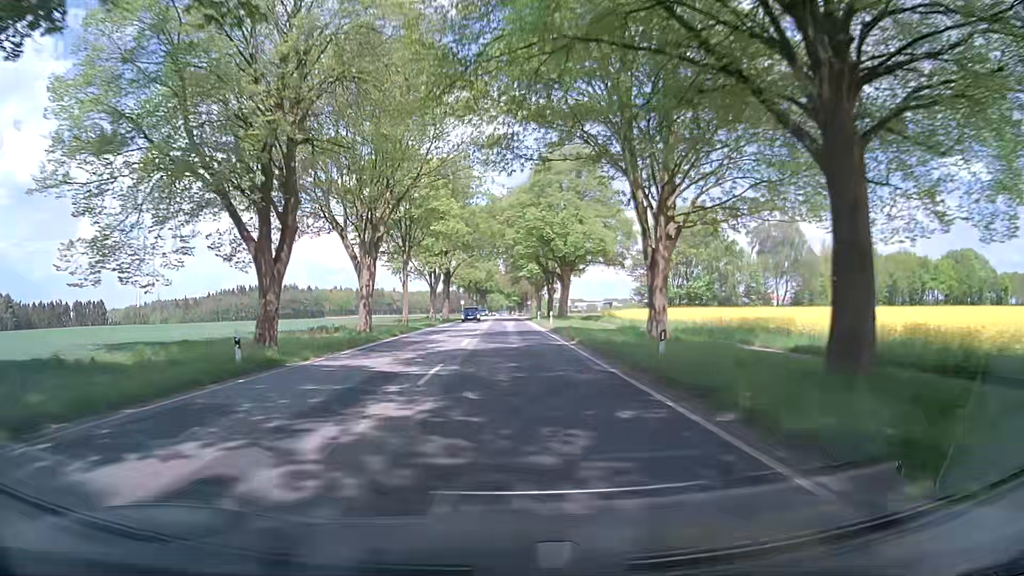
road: primary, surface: asphalt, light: Day
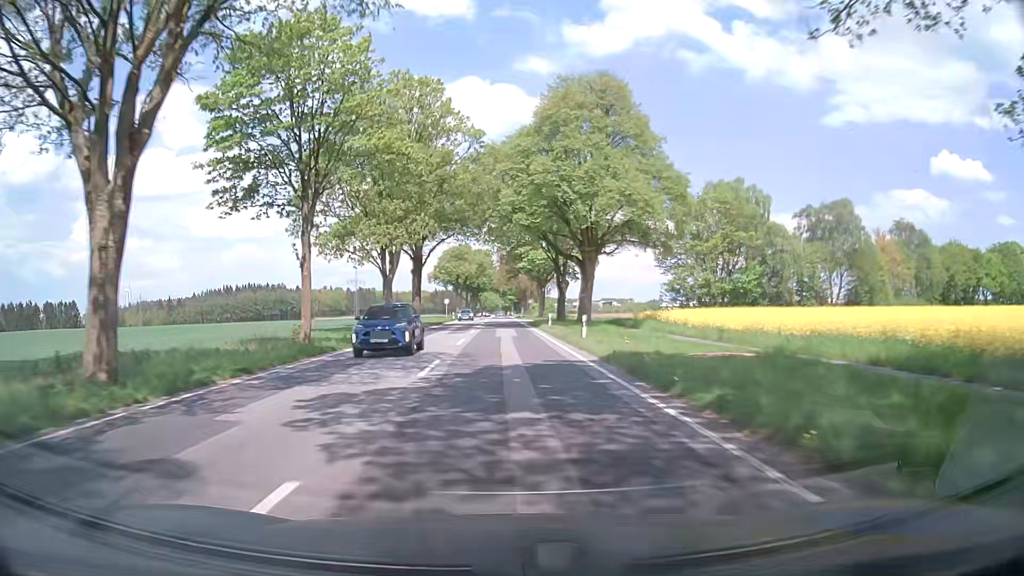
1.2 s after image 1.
(+0.1, +22.8) m; 0°
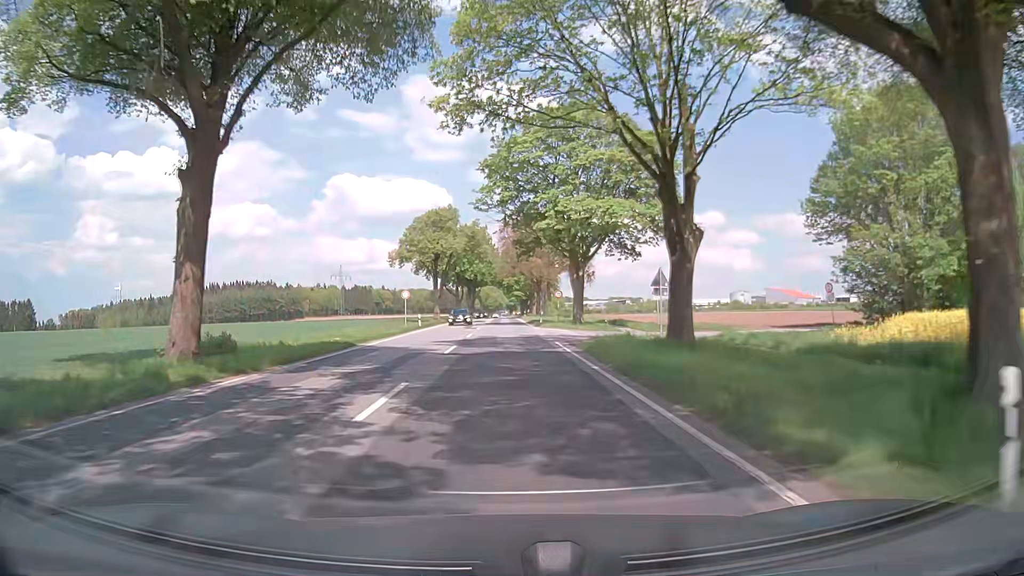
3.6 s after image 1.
(-0.1, +41.7) m; -1°
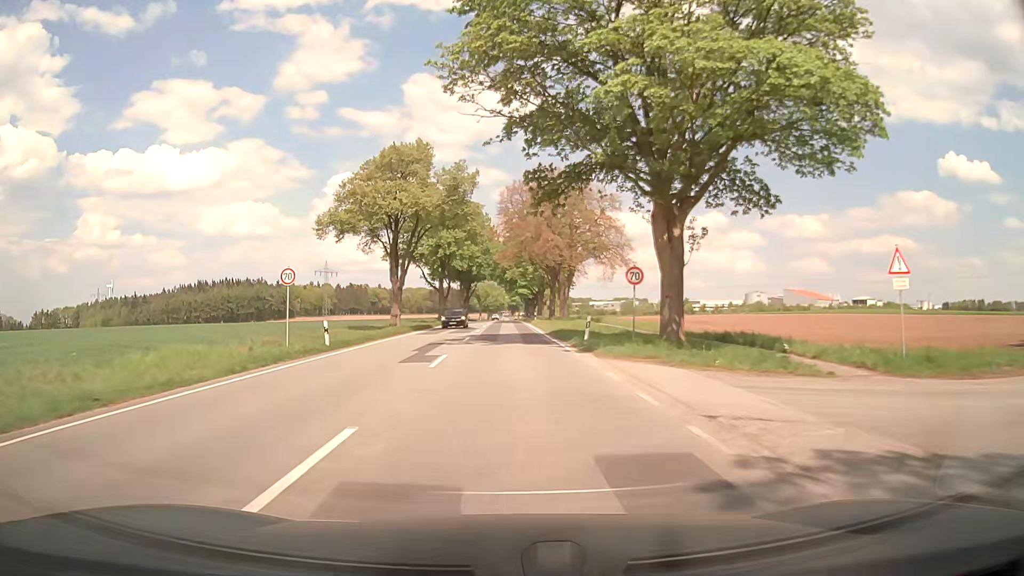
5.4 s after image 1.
(+0.1, +28.7) m; 0°
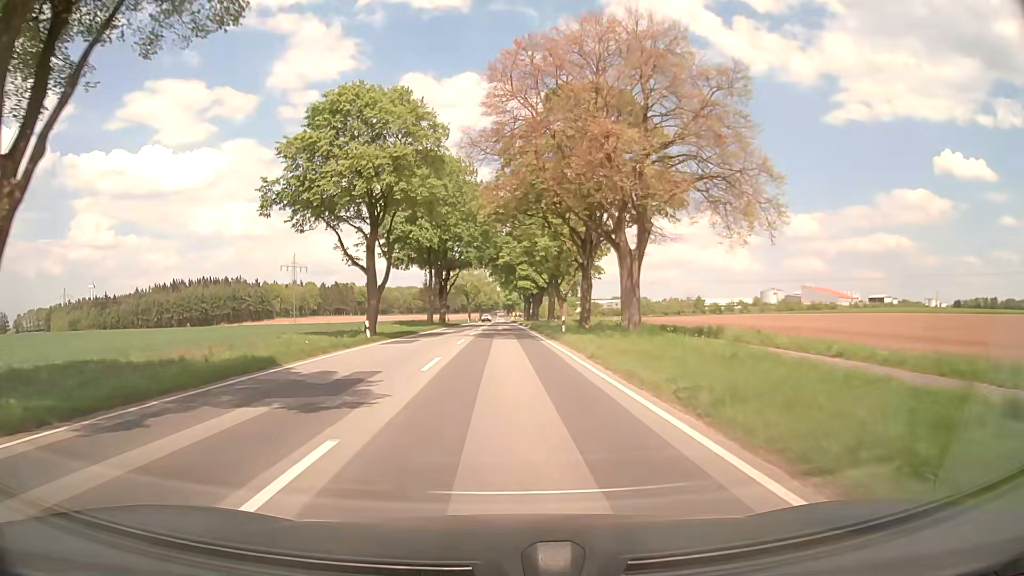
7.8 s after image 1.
(0.0, +37.2) m; 0°
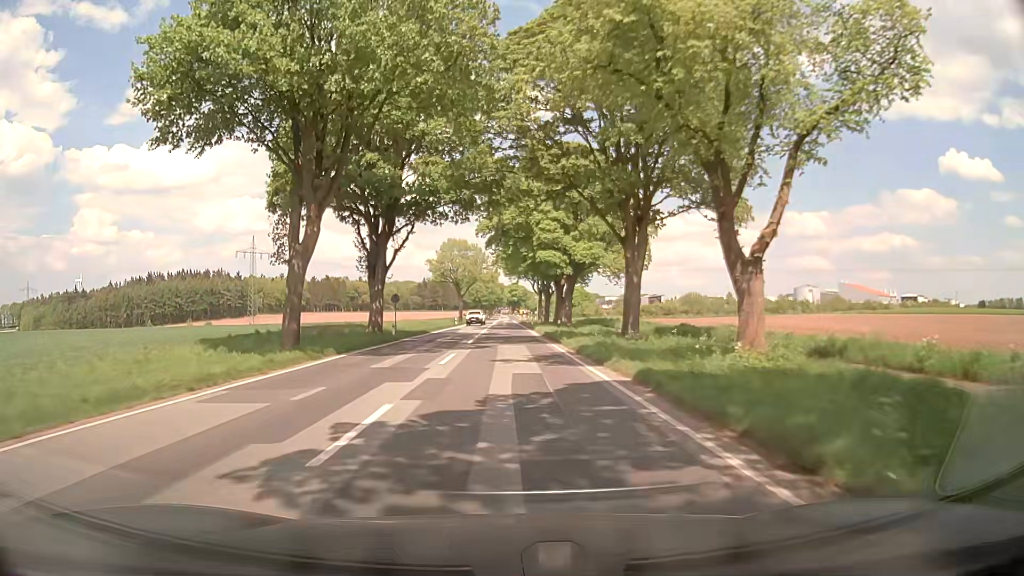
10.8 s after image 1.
(0.0, +45.5) m; 0°
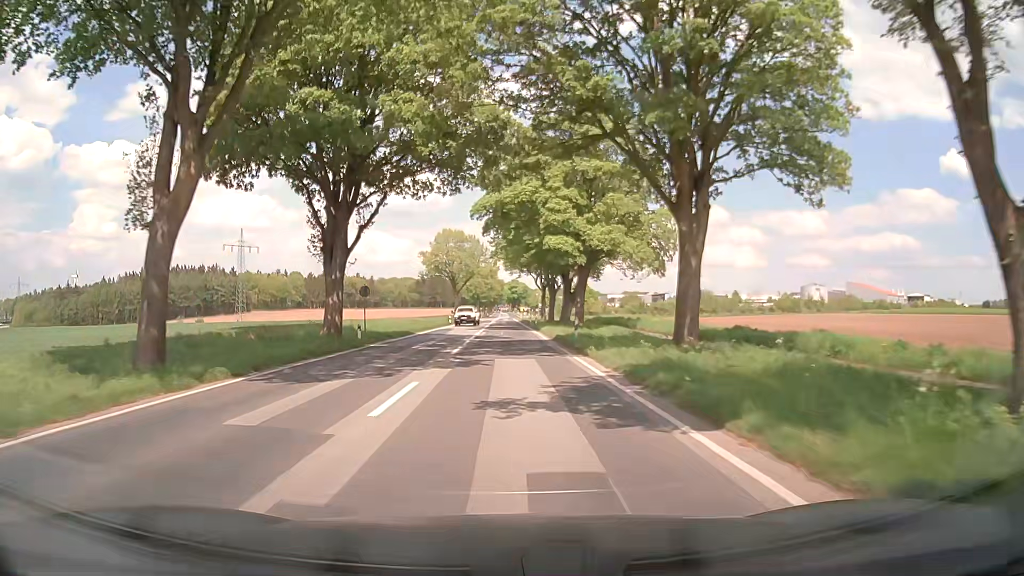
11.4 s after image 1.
(+0.1, +9.4) m; 0°
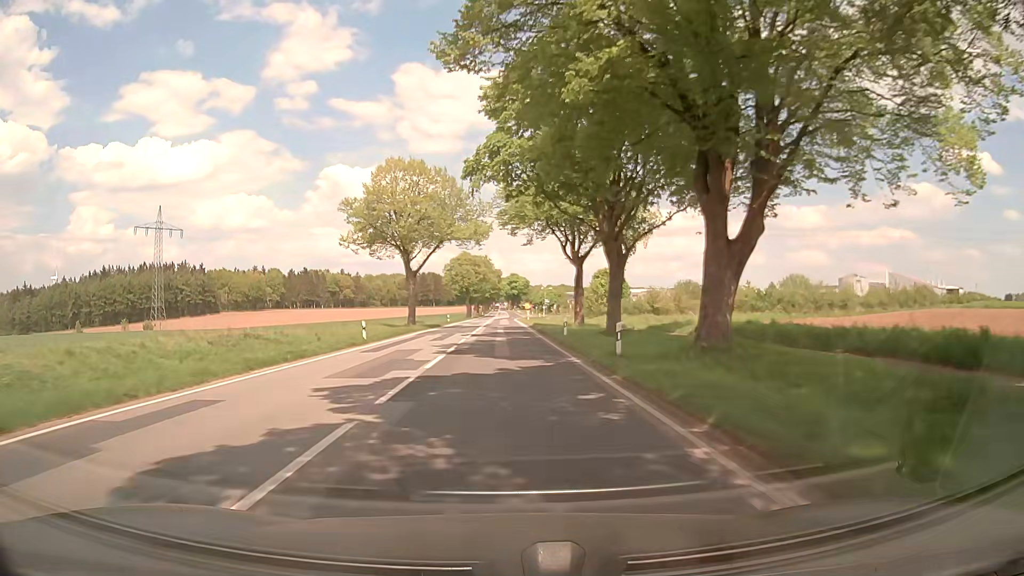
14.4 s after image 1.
(+0.1, +47.9) m; 0°
(0, +10) (0, +20) (0, +30) (0, +40) (0, +50) (0, +60) (0, +70) (0, +80) (0, +90) (+1, +100) m
